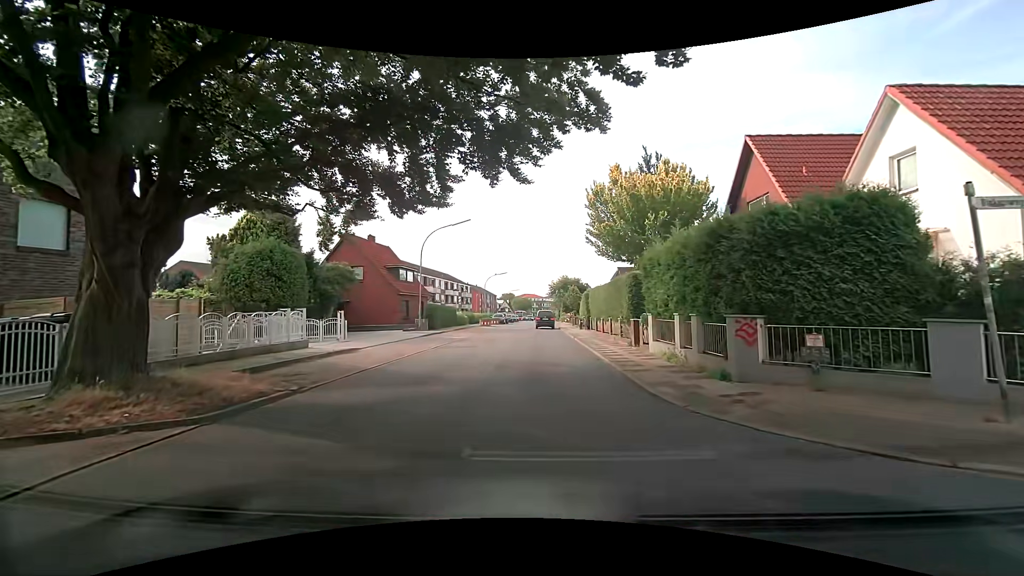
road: residential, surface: asphalt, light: Day
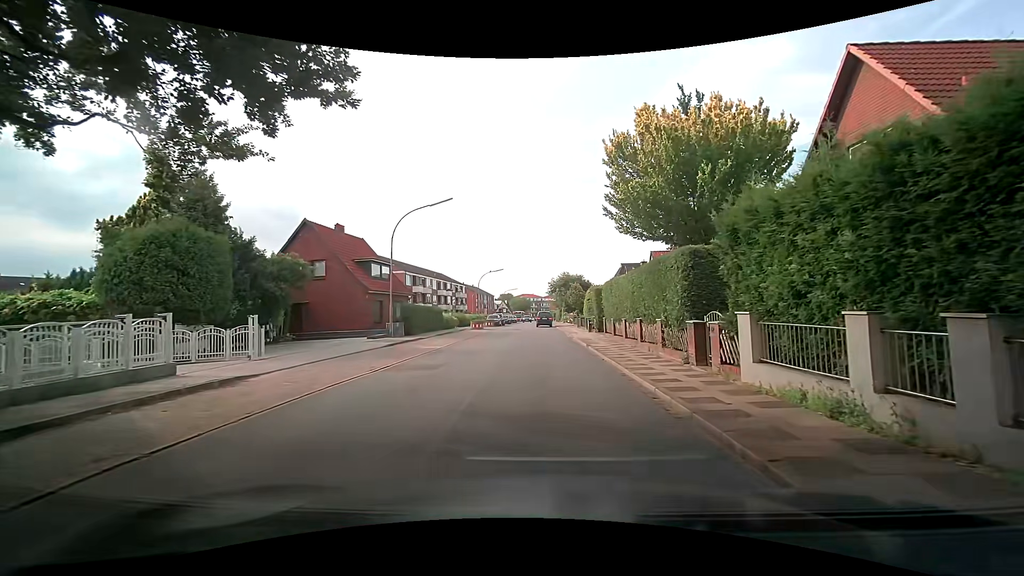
(-0.1, +7.1) m; 0°
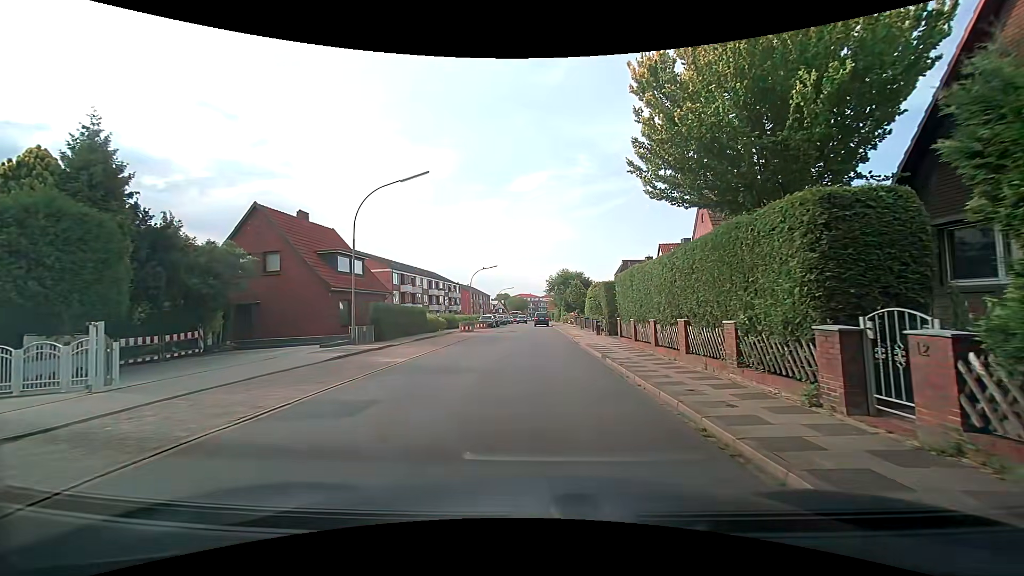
(-0.1, +5.6) m; 0°
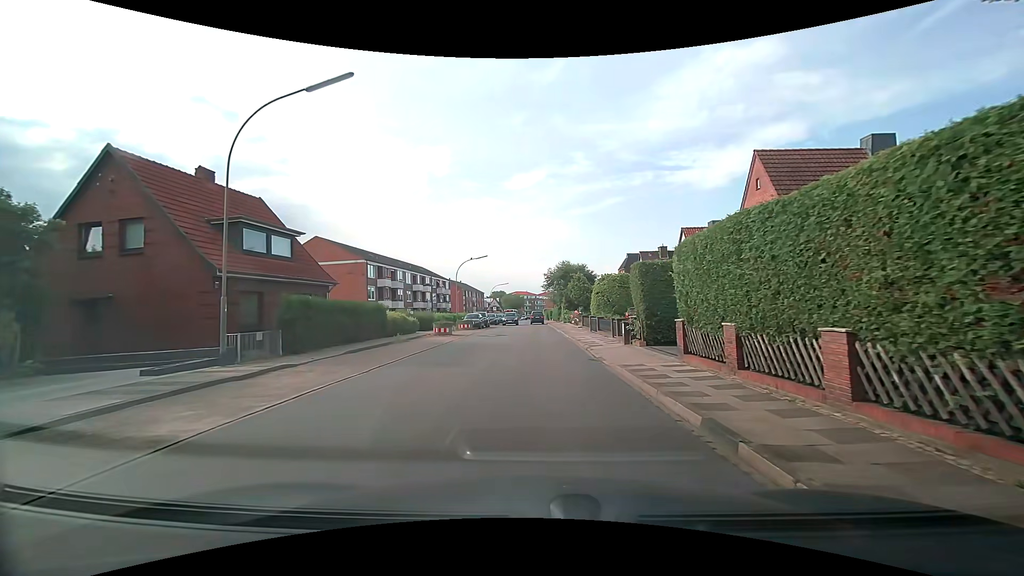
(-0.1, +9.5) m; 0°
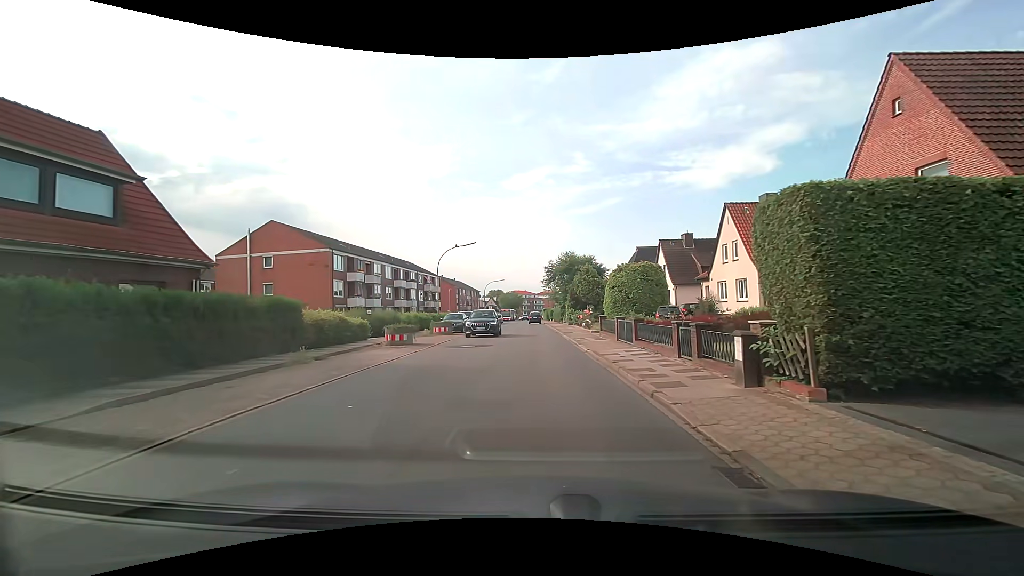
(-0.1, +10.2) m; 0°
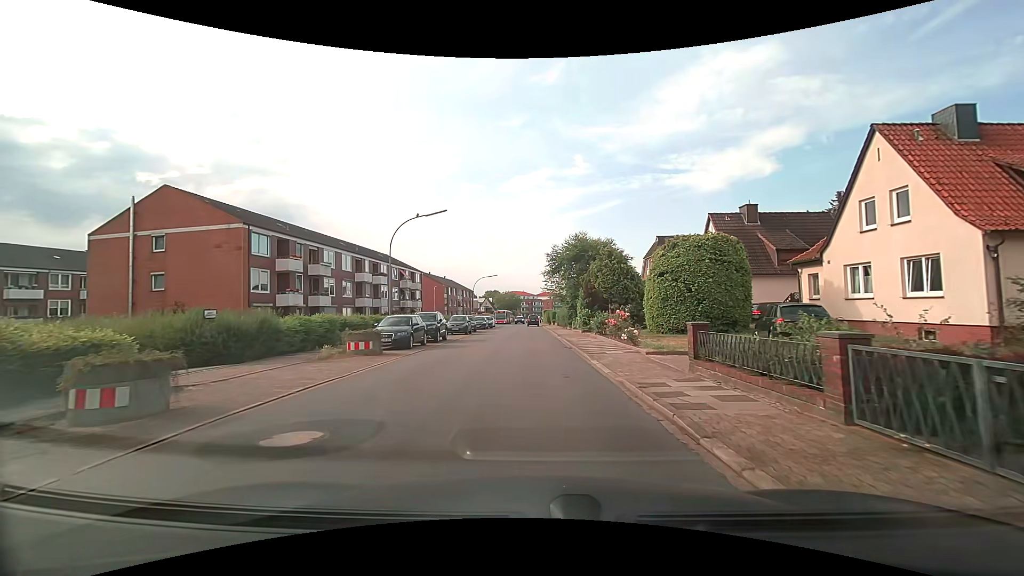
(0.0, +15.0) m; 0°
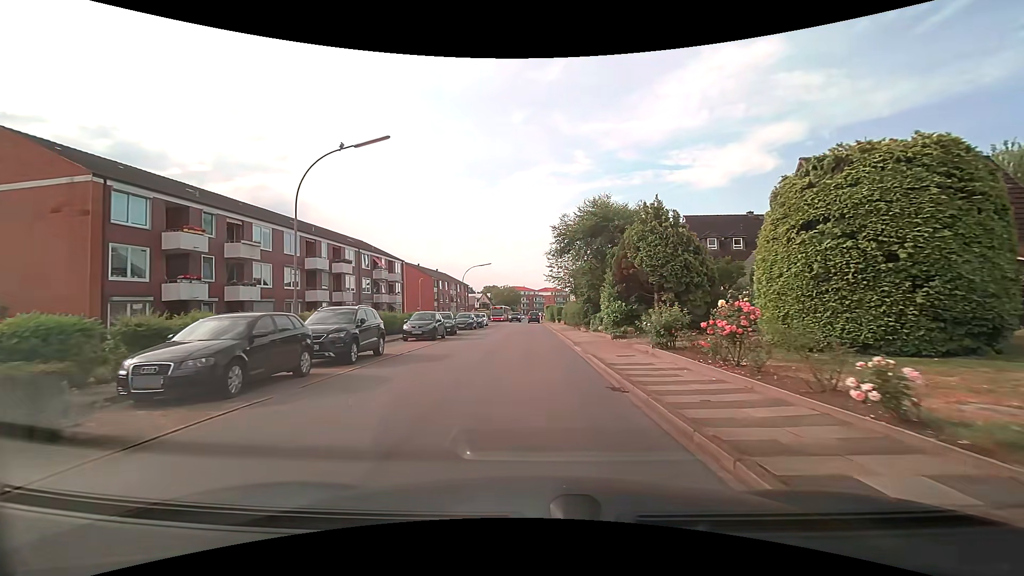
(0.0, +12.5) m; 0°
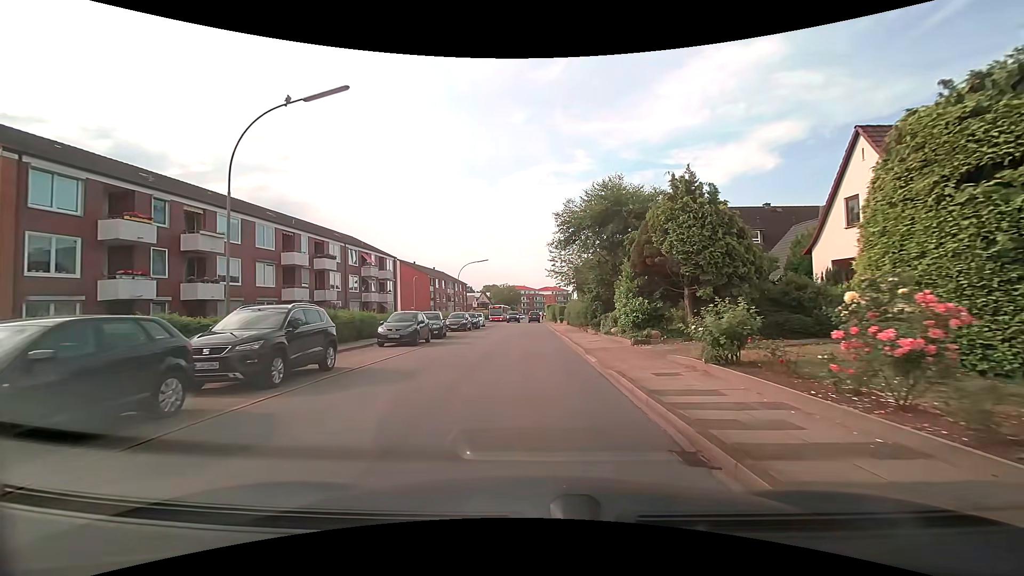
(0.0, +4.1) m; 0°
